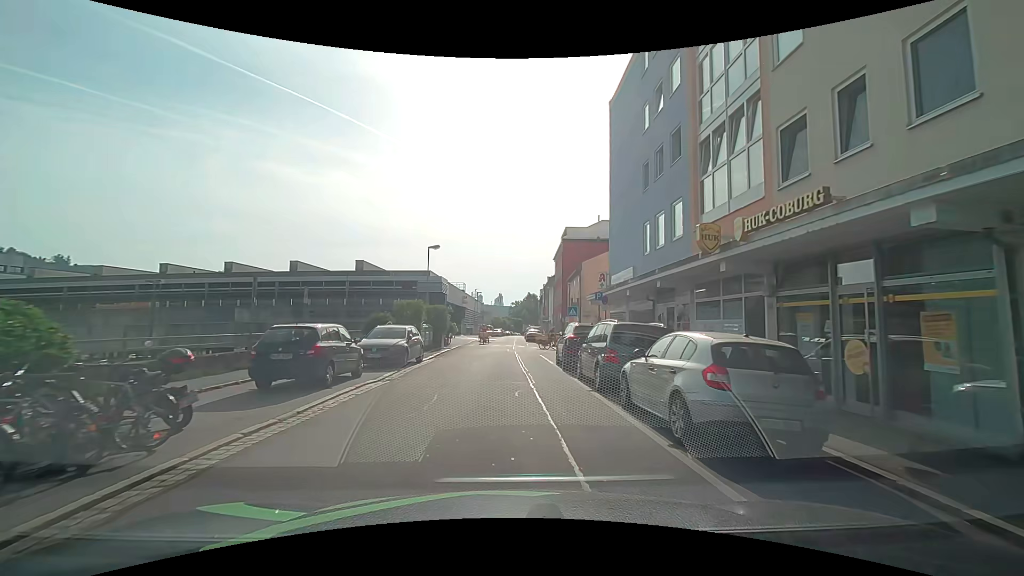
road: residential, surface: asphalt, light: Day
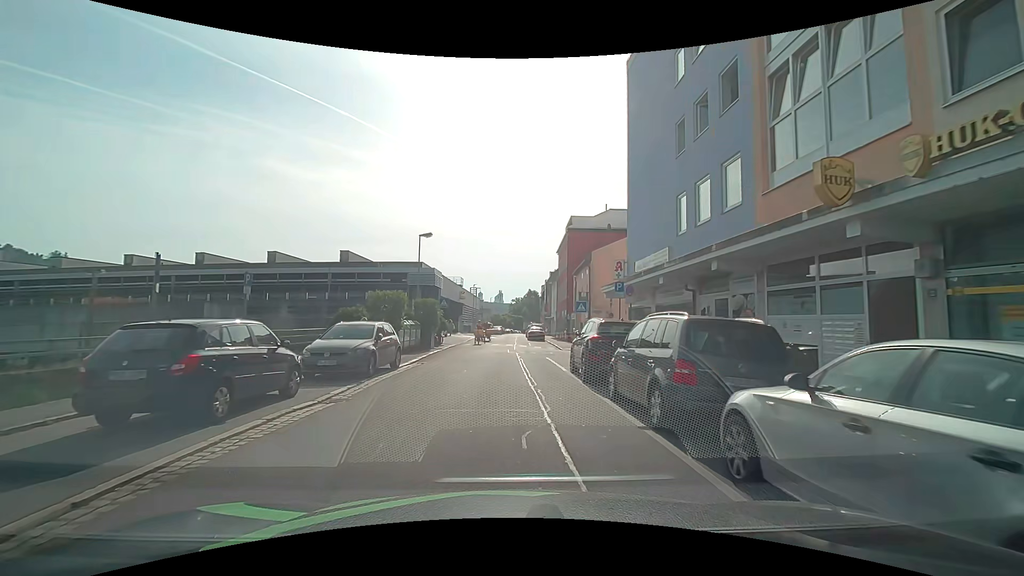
(+0.1, +4.4) m; +2°
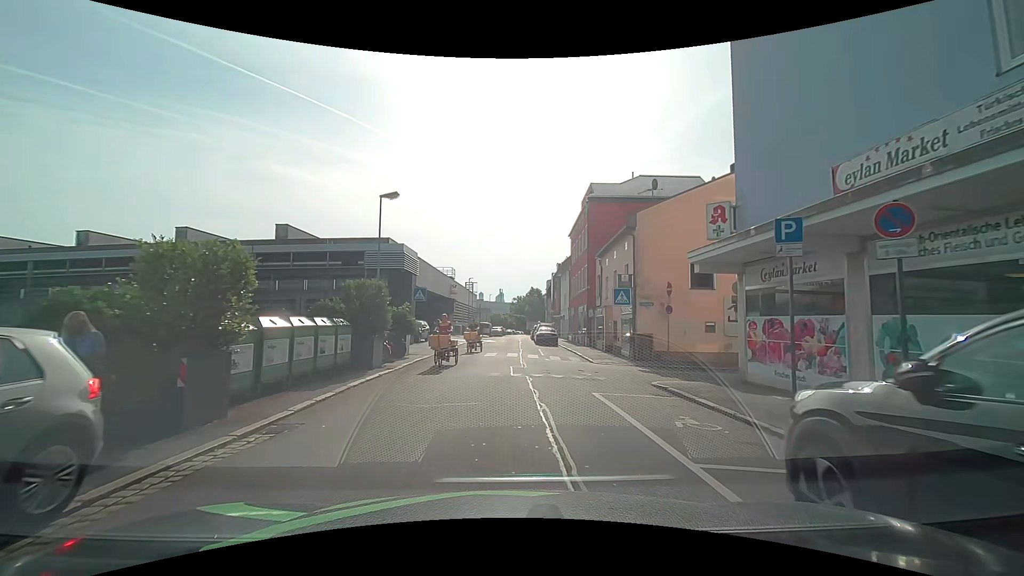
(-0.1, +11.9) m; 0°
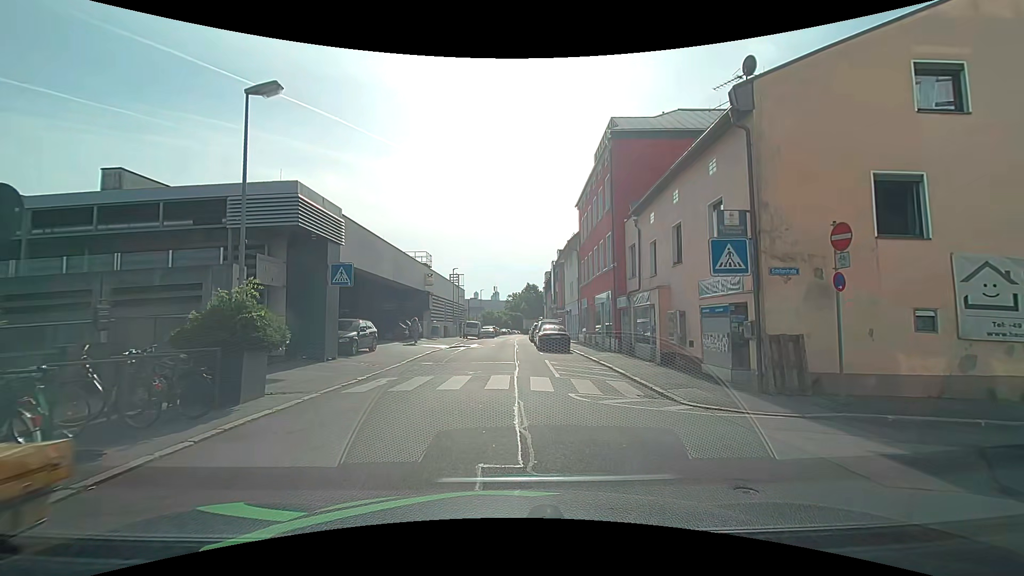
(+0.2, +11.7) m; +1°
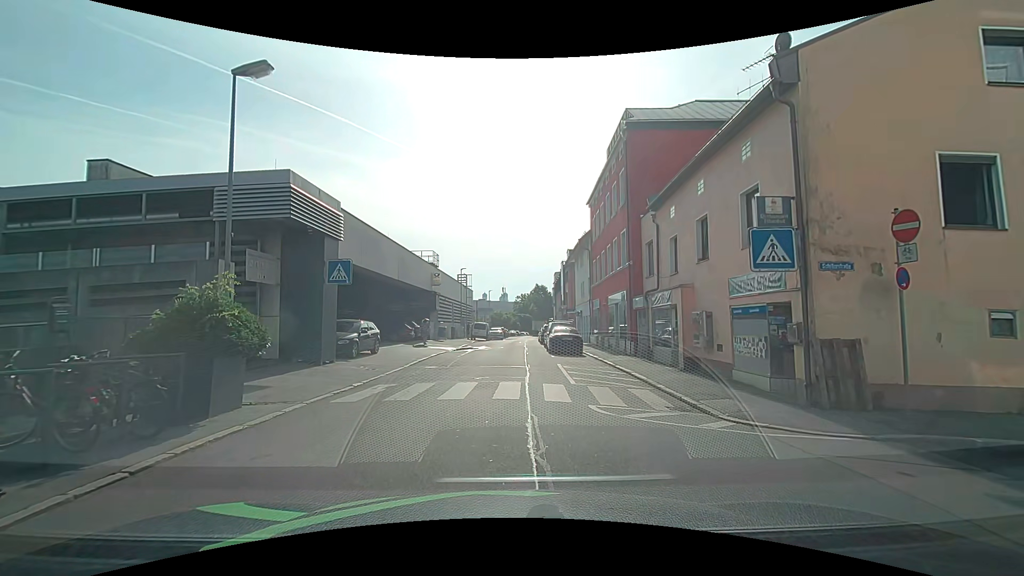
(0.0, +1.3) m; -2°
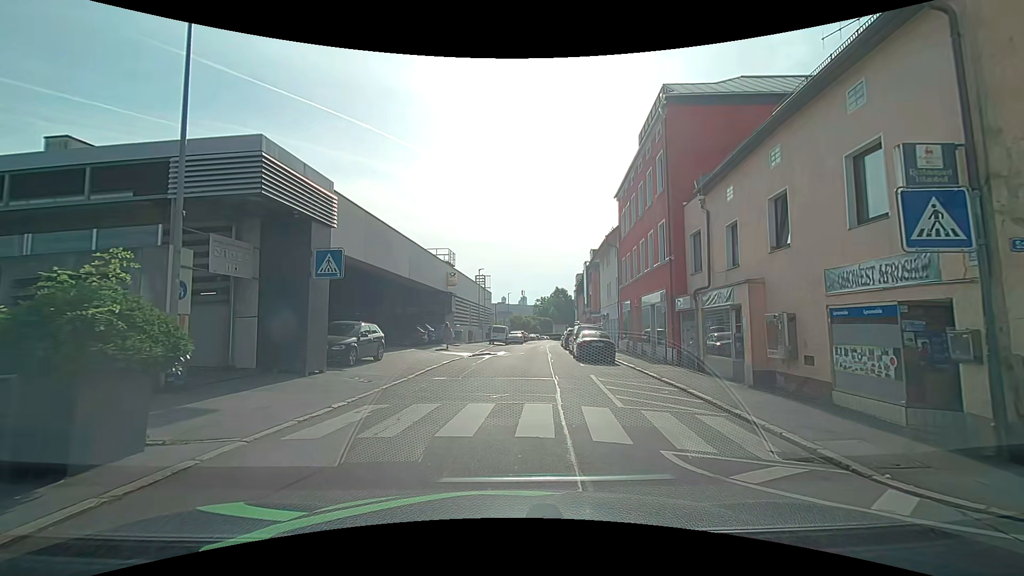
(0.0, +3.1) m; -2°
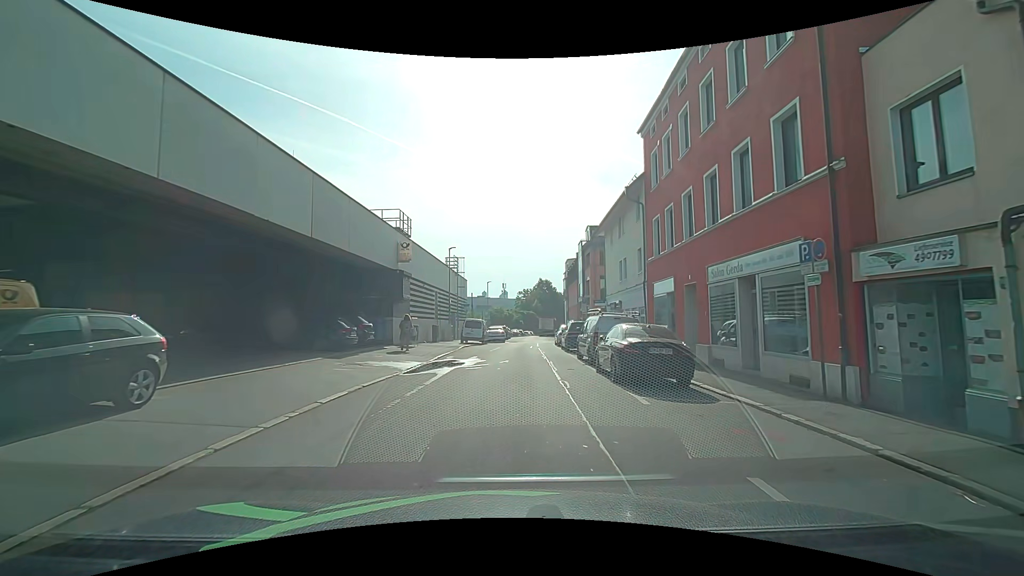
(+0.3, +12.0) m; +3°
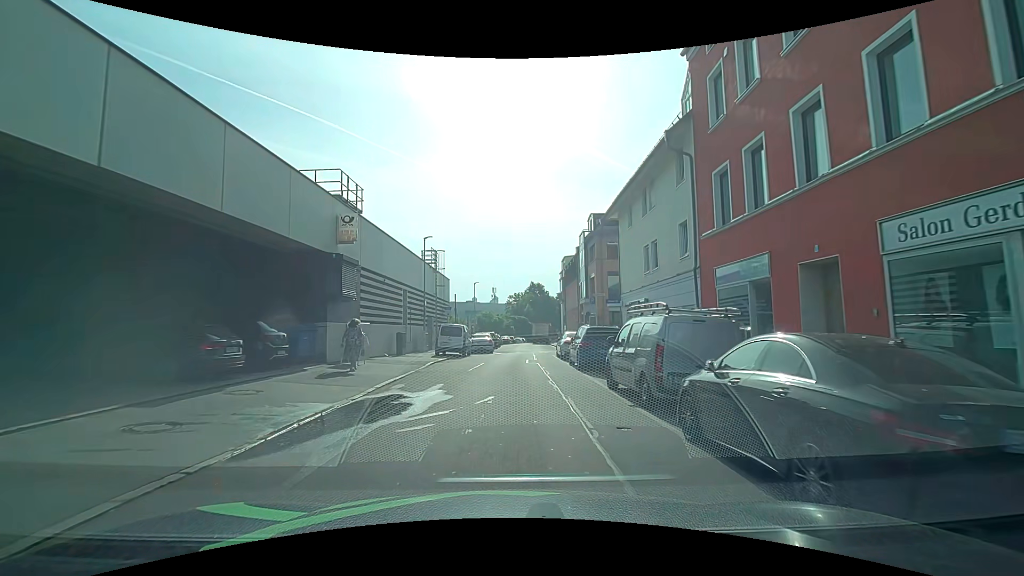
(+0.1, +8.2) m; +2°
